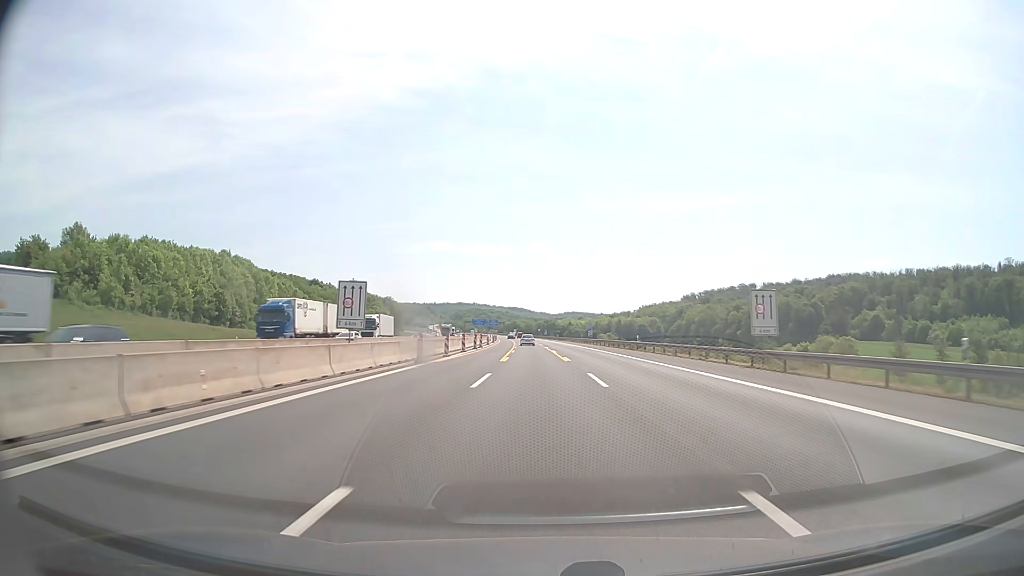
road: motorway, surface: asphalt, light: Day
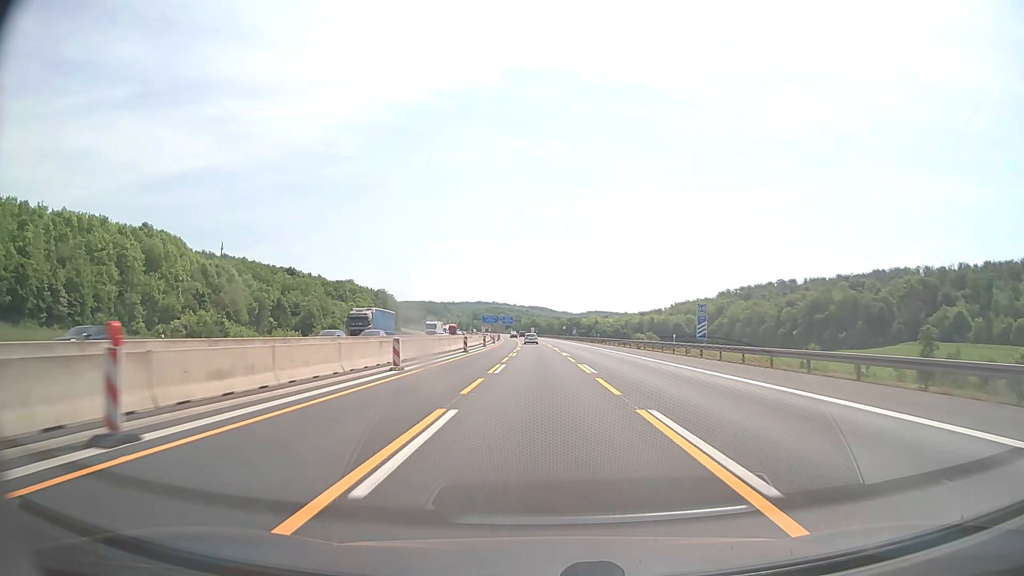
(-1.1, +65.4) m; -2°
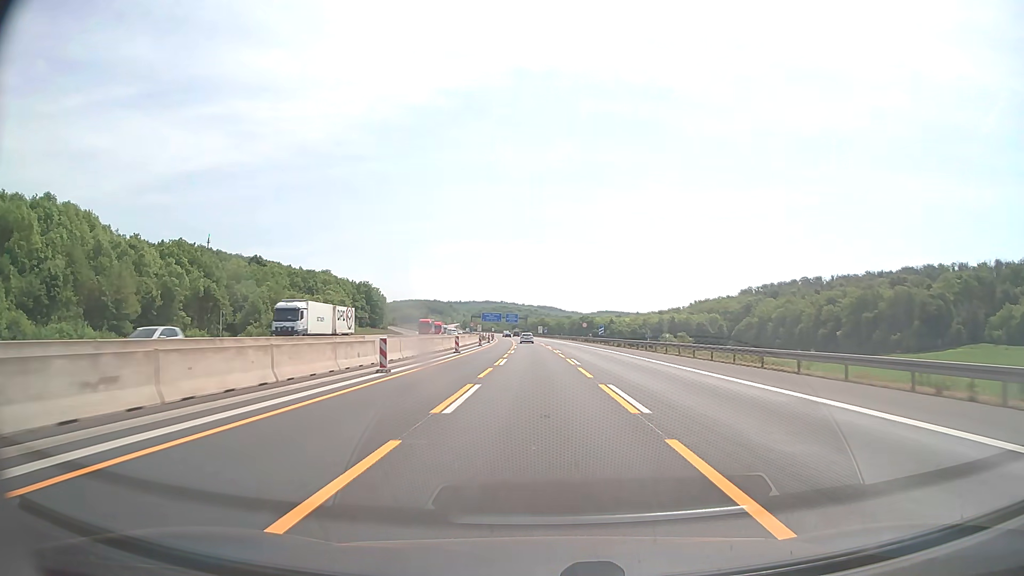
(-0.3, +47.5) m; -1°
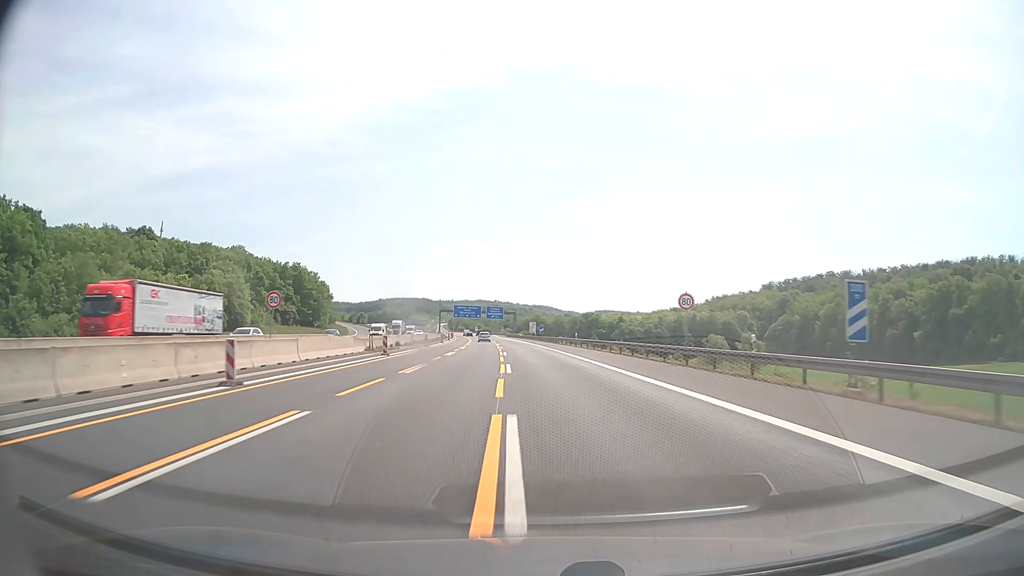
(+0.2, +78.3) m; 0°
(0, +10) (0, +20) (0, +30) (-1, +40) (-1, +50) (-1, +60) (-2, +70) (-3, +80) (-4, +90) (-5, +100) m
